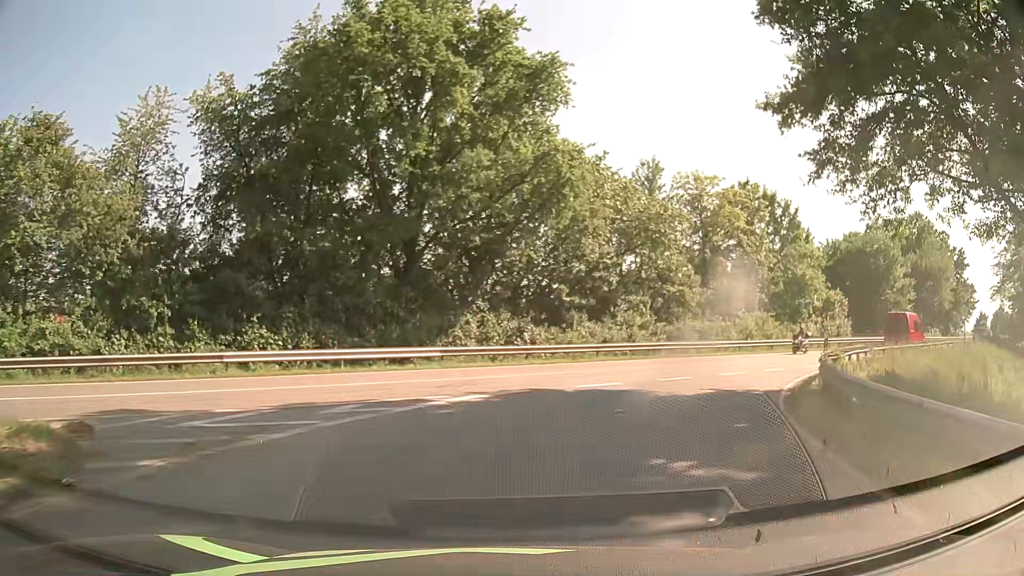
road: primary_link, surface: asphalt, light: Day
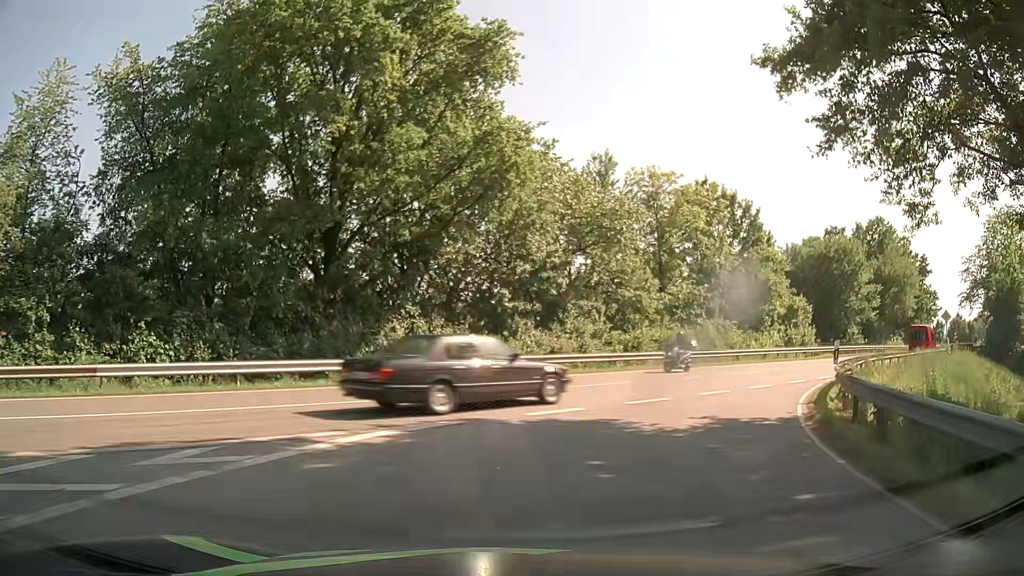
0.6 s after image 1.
(+0.2, +4.0) m; +5°
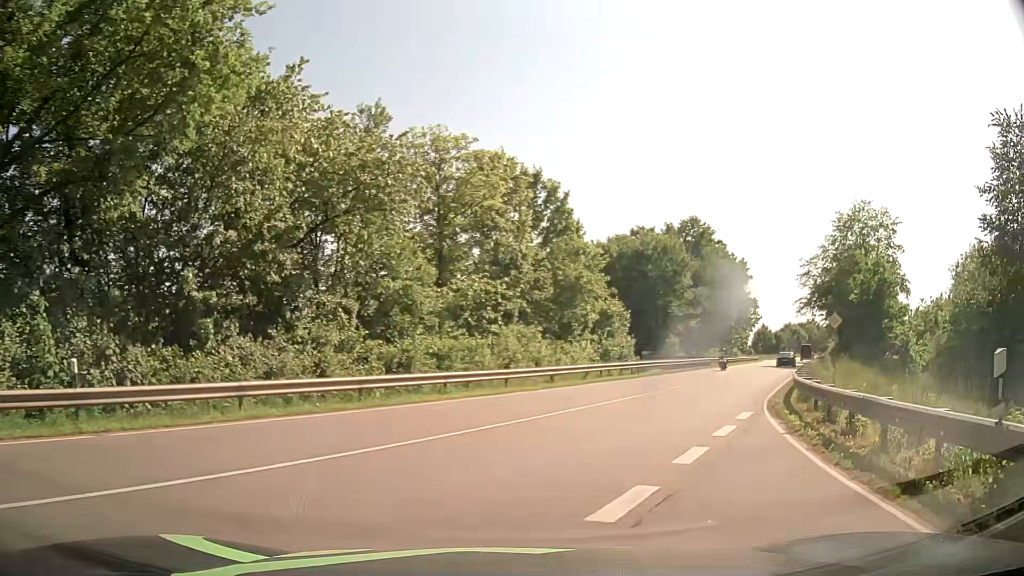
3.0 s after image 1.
(+1.6, +11.5) m; +18°
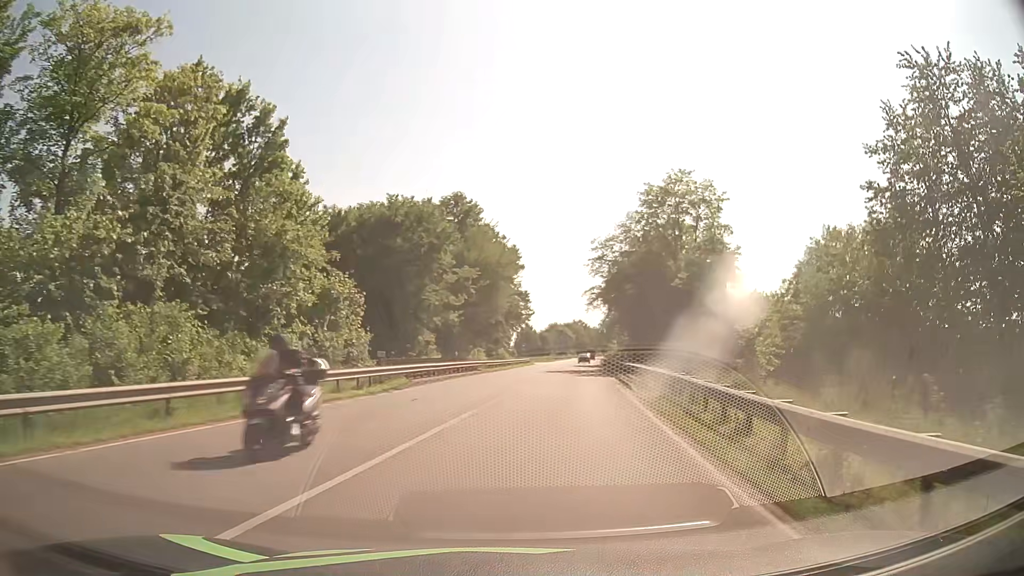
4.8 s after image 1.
(+3.4, +15.2) m; +21°
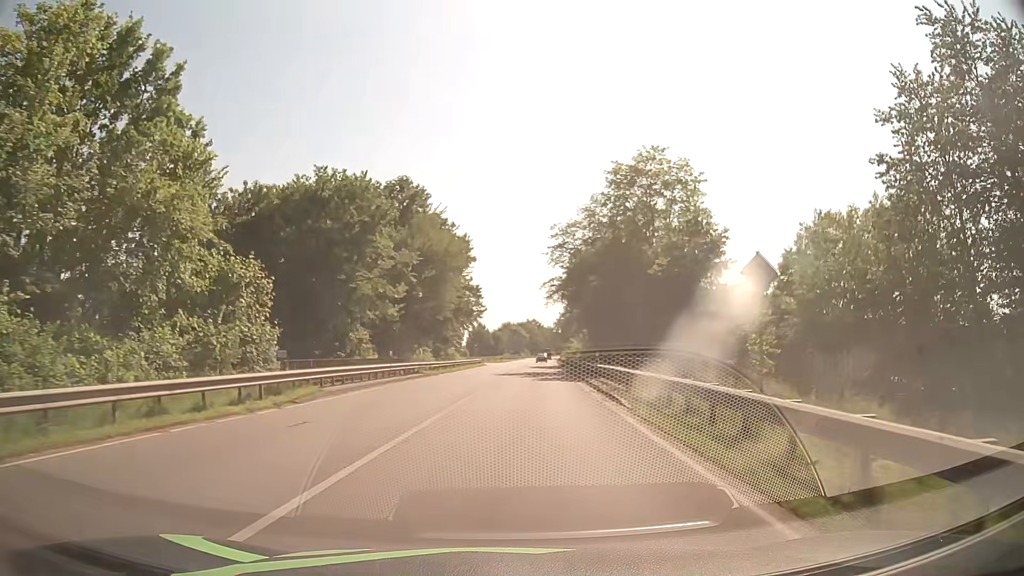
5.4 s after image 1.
(+0.3, +7.2) m; +4°
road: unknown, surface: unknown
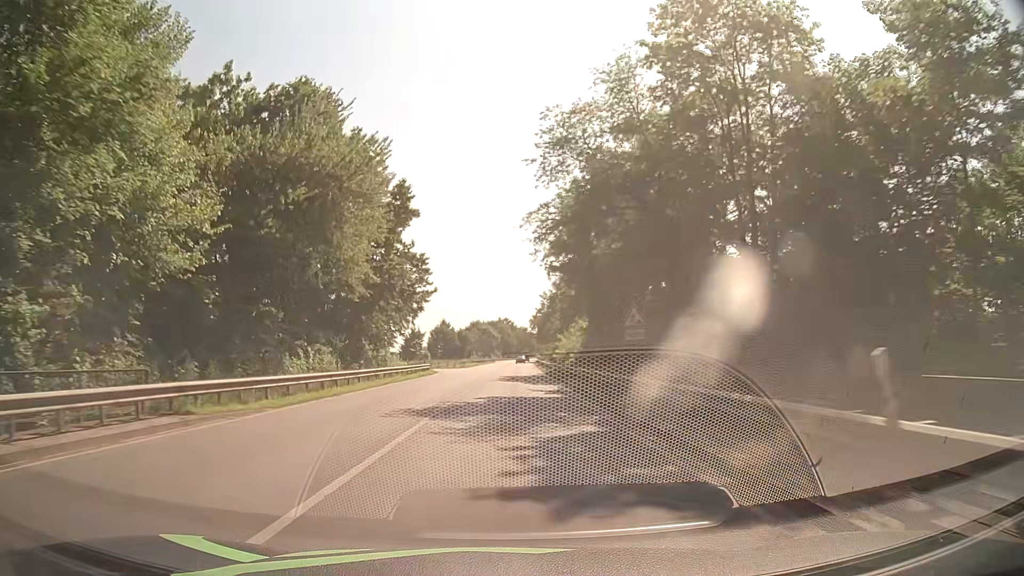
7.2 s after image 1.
(+1.1, +27.9) m; +3°
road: primary
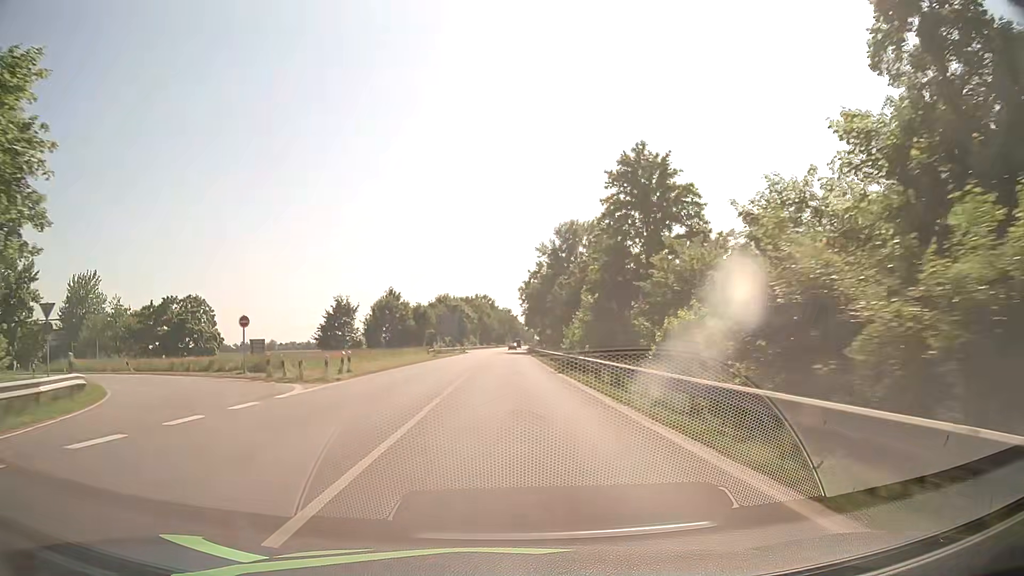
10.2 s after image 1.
(+0.5, +57.4) m; +2°
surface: asphalt
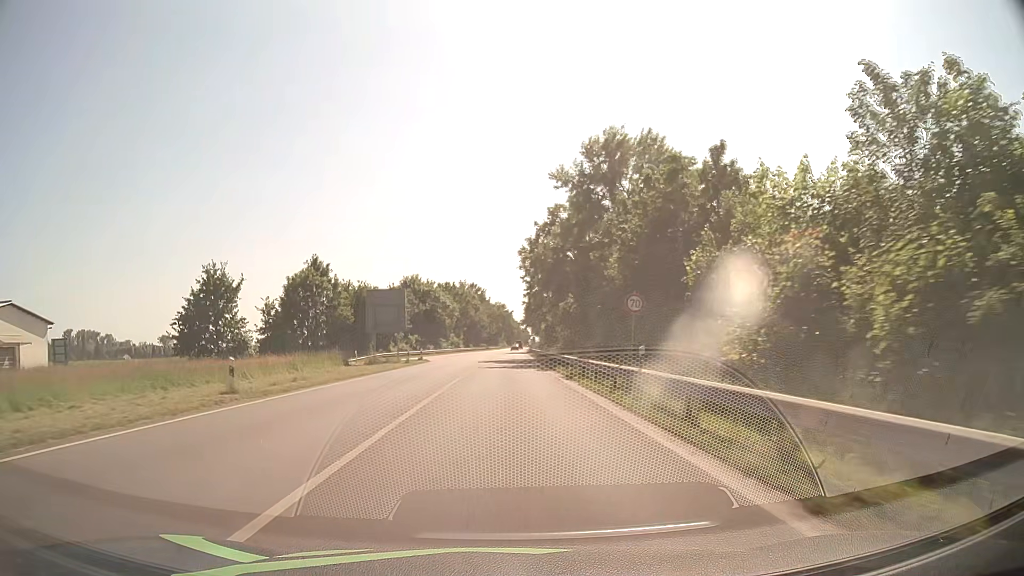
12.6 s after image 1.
(+0.1, +44.8) m; +1°
(0, +10) (0, +20) (0, +30) (0, +40) (0, +50) (0, +60) (0, +70) (0, +80) (0, +90) (0, +100) m
